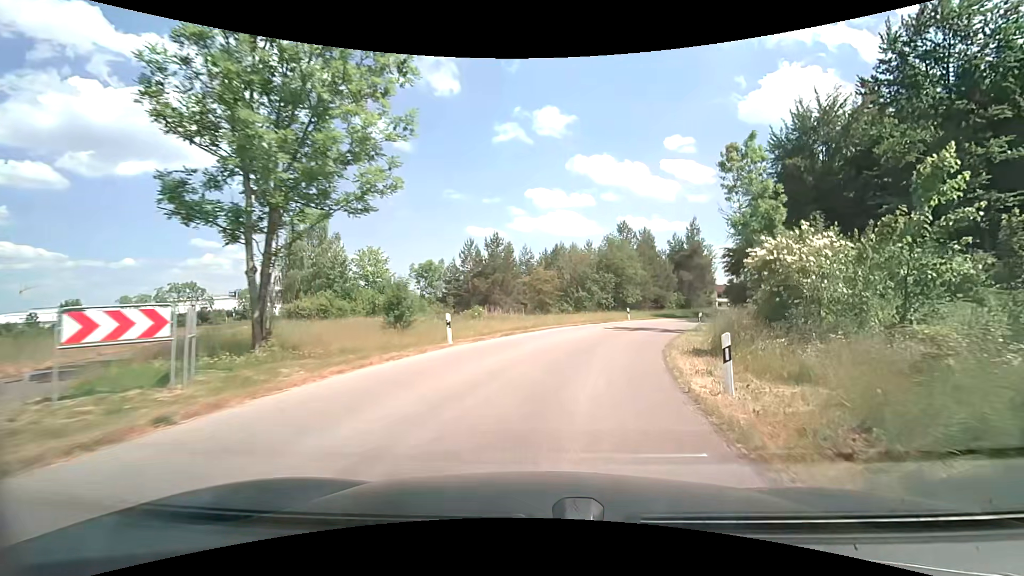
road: unclassified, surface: asphalt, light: Day
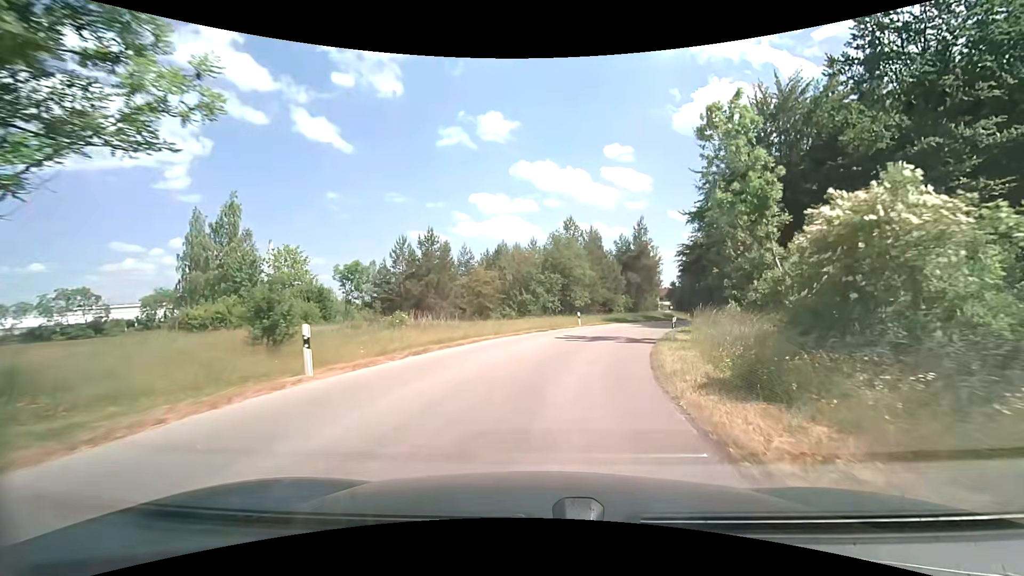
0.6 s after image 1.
(+0.4, +6.3) m; +7°
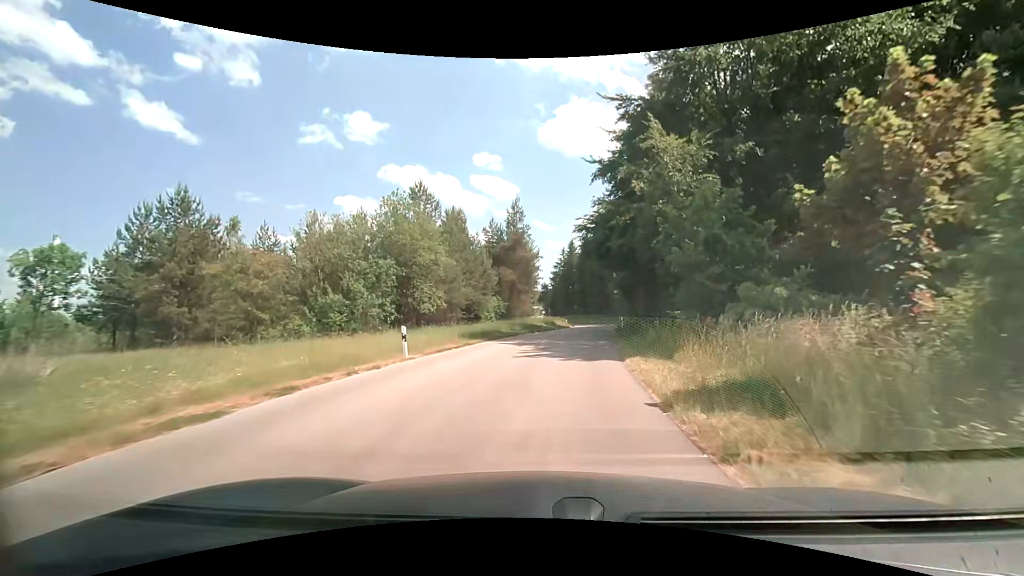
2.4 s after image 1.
(+2.5, +19.3) m; +15°
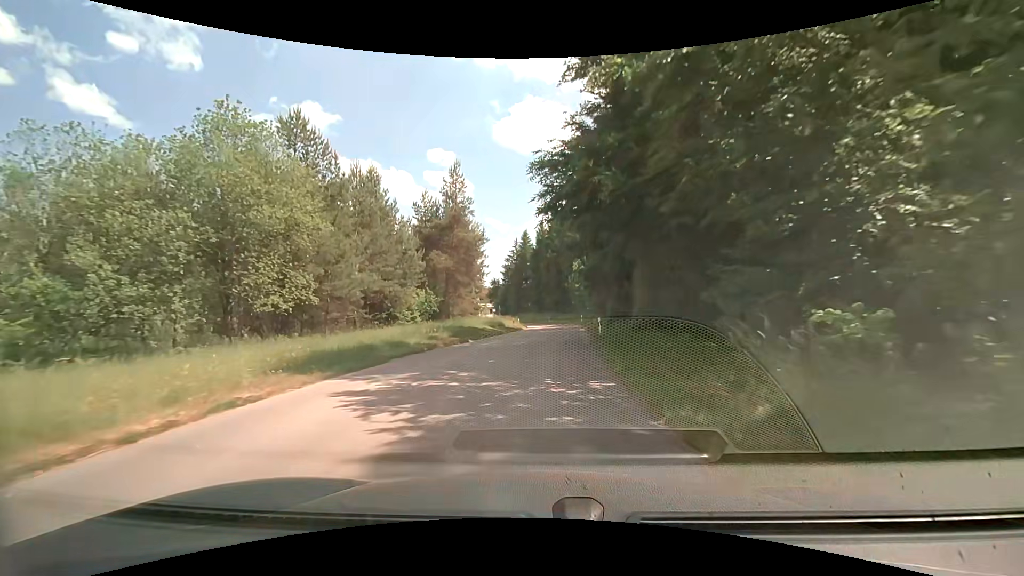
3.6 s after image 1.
(+0.8, +13.6) m; +5°
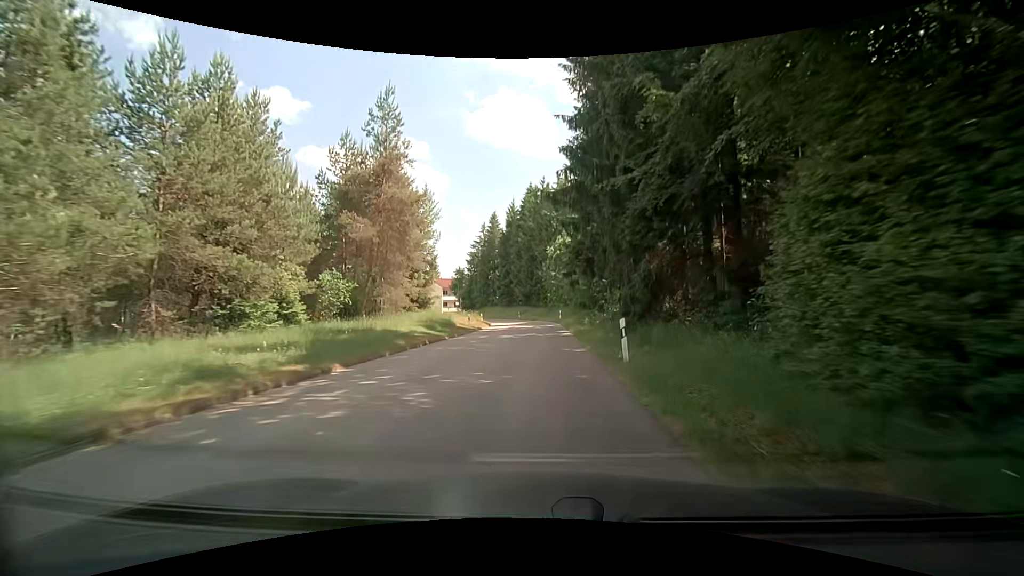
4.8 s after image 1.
(+0.4, +14.3) m; +3°
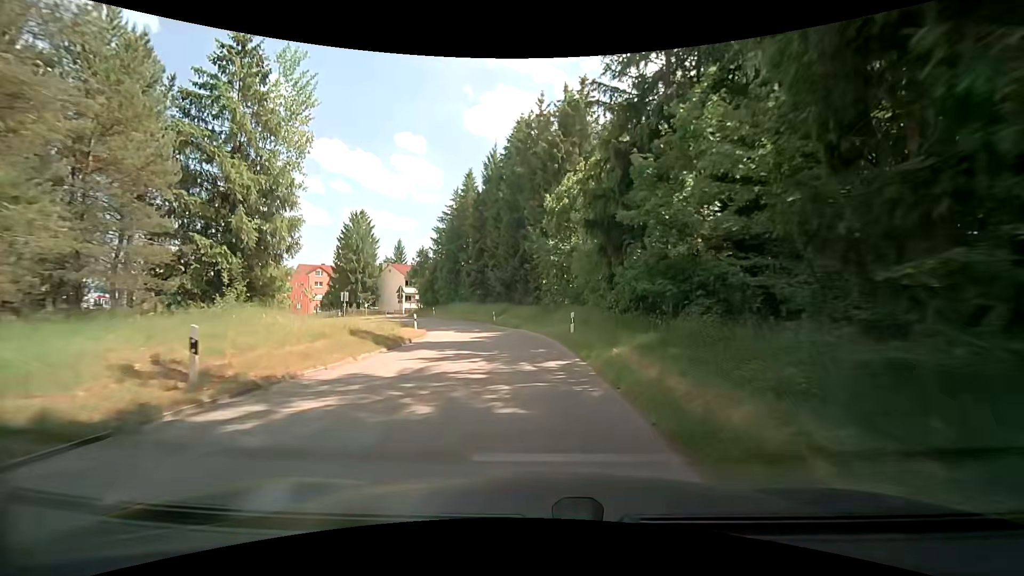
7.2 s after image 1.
(+0.7, +28.9) m; +1°
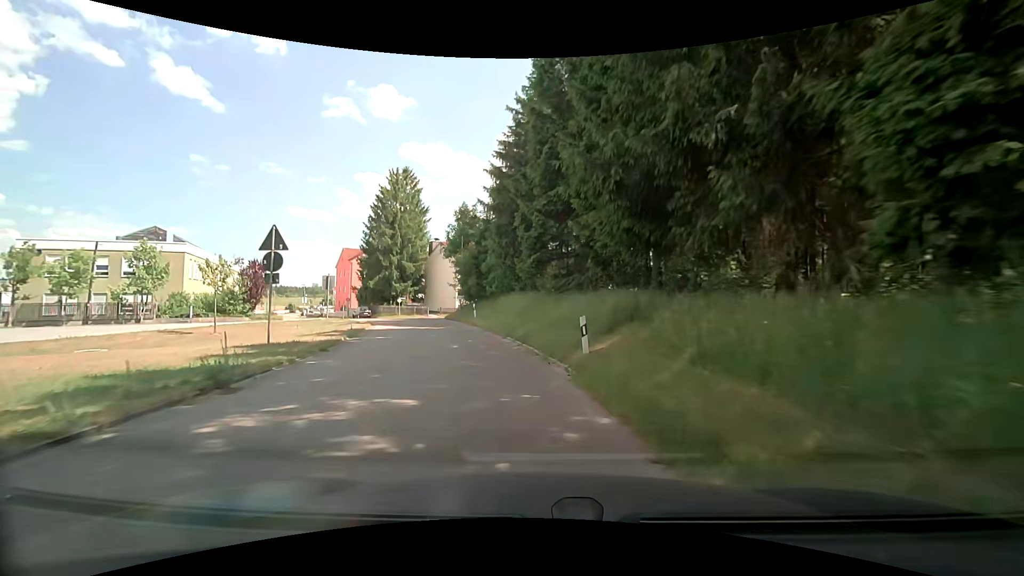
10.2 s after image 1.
(-2.3, +33.9) m; -11°
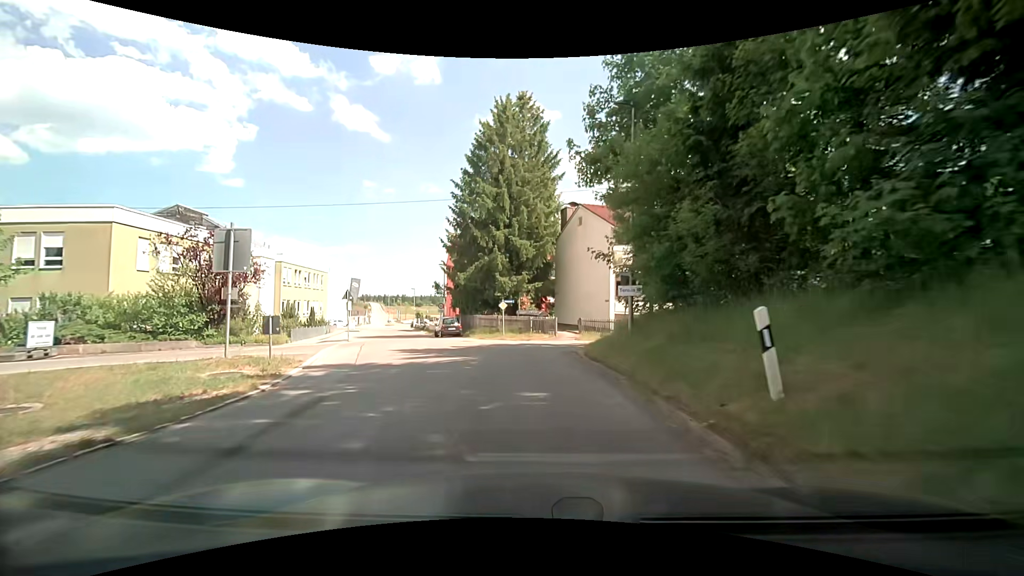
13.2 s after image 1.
(-4.9, +29.8) m; -17°
(0, +10) (-2, +20) (-6, +29) (-9, +39) (-12, +48) (-15, +58) (-18, +67) (-21, +77) (-24, +86) (-26, +96) m
